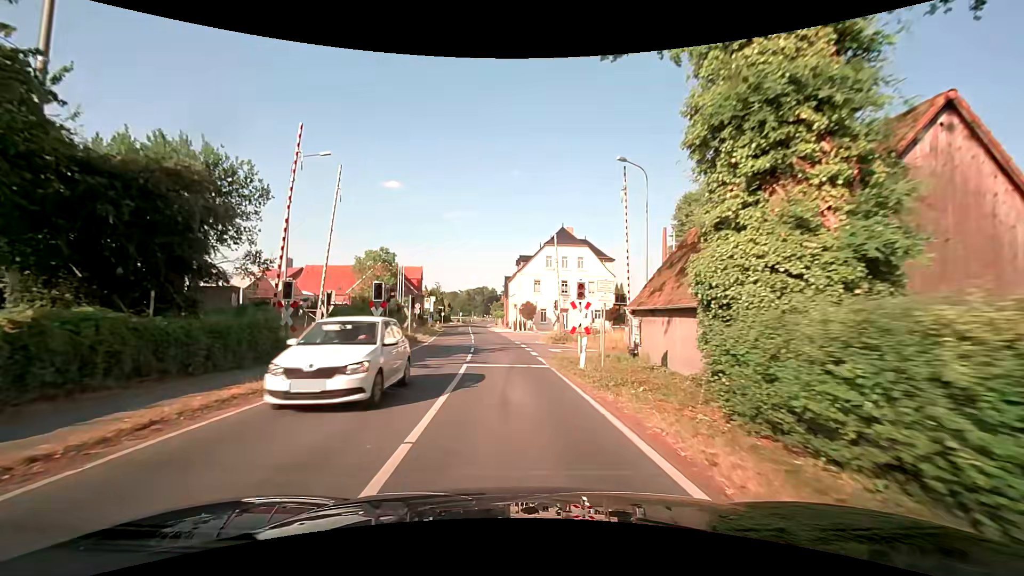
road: secondary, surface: asphalt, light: Day
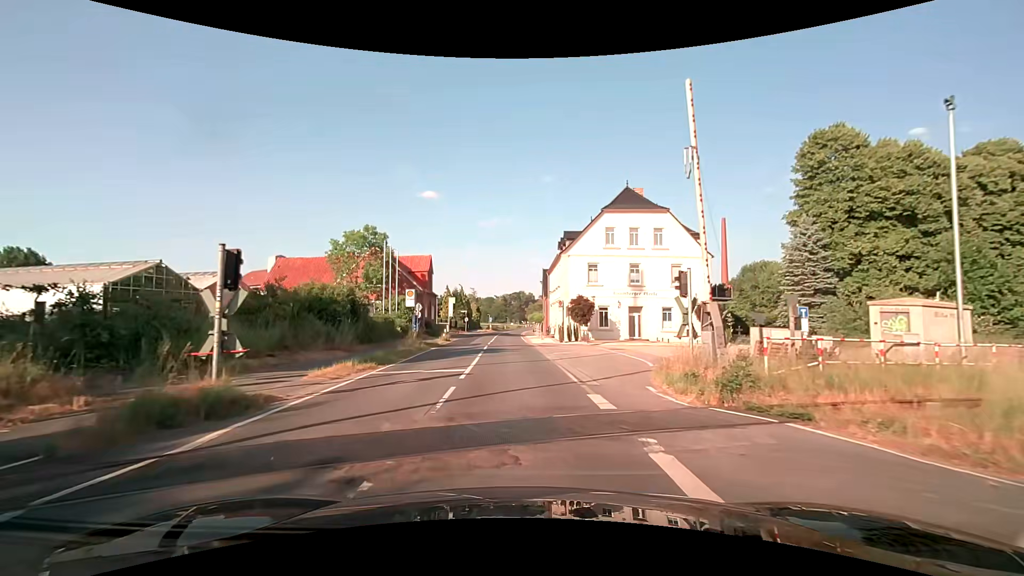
(-0.9, +22.9) m; -4°
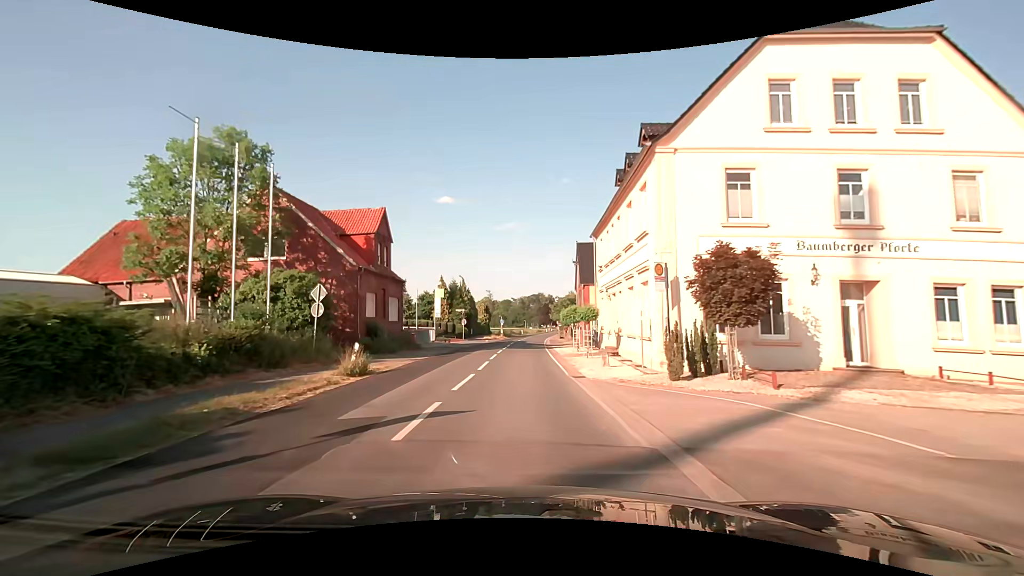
(-0.7, +28.3) m; -2°
